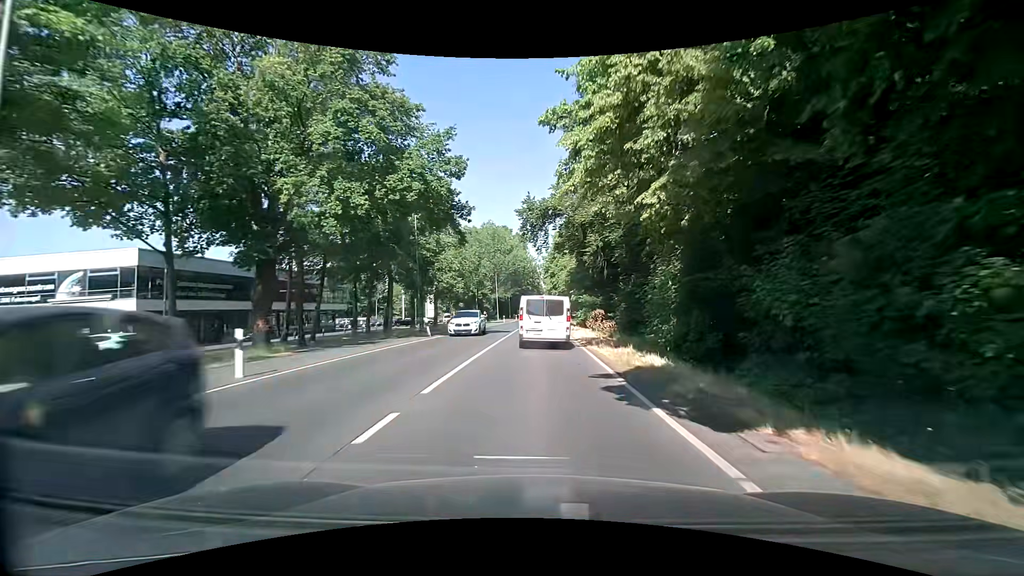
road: secondary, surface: asphalt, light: Day
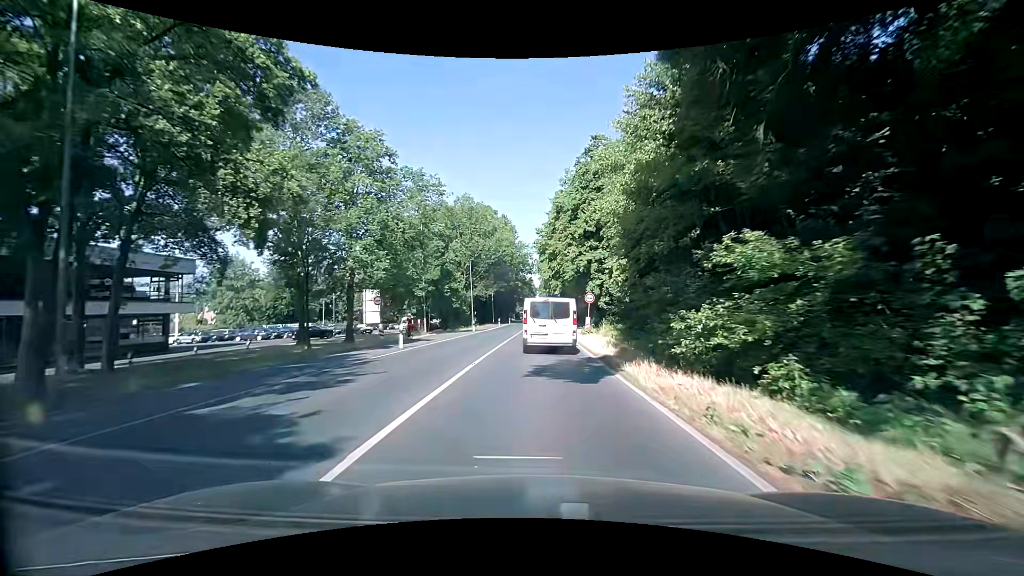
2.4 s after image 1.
(+0.3, +31.5) m; -1°
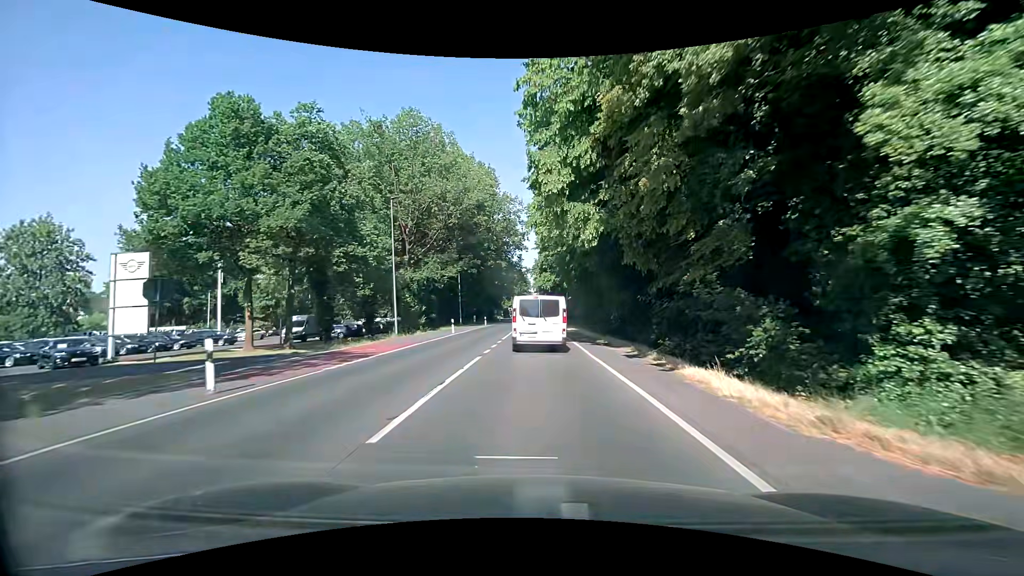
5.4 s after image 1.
(+1.4, +38.5) m; +3°
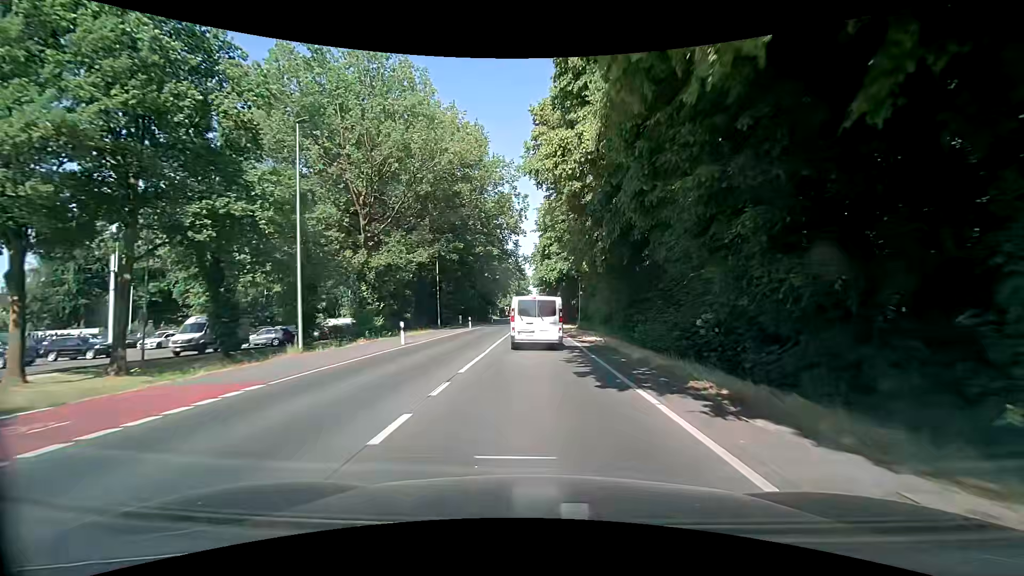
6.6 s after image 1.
(-0.1, +14.8) m; 0°
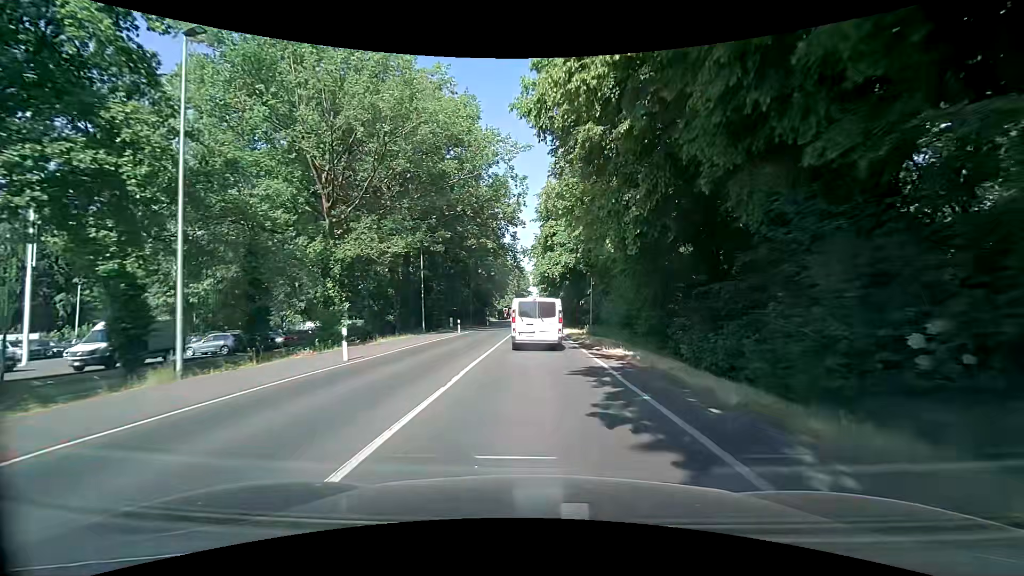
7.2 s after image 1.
(0.0, +7.4) m; 0°
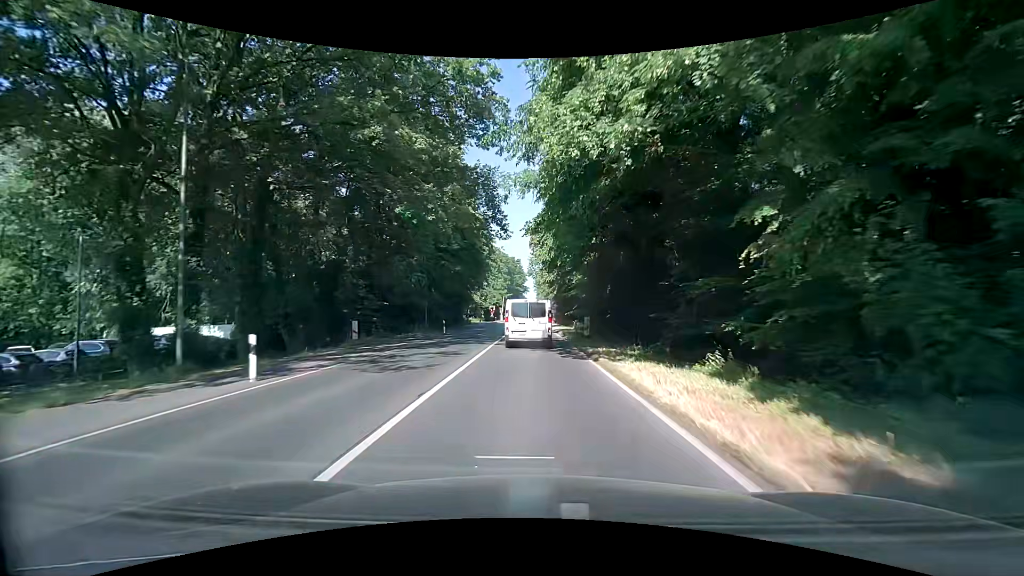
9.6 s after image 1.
(+0.1, +30.4) m; 0°
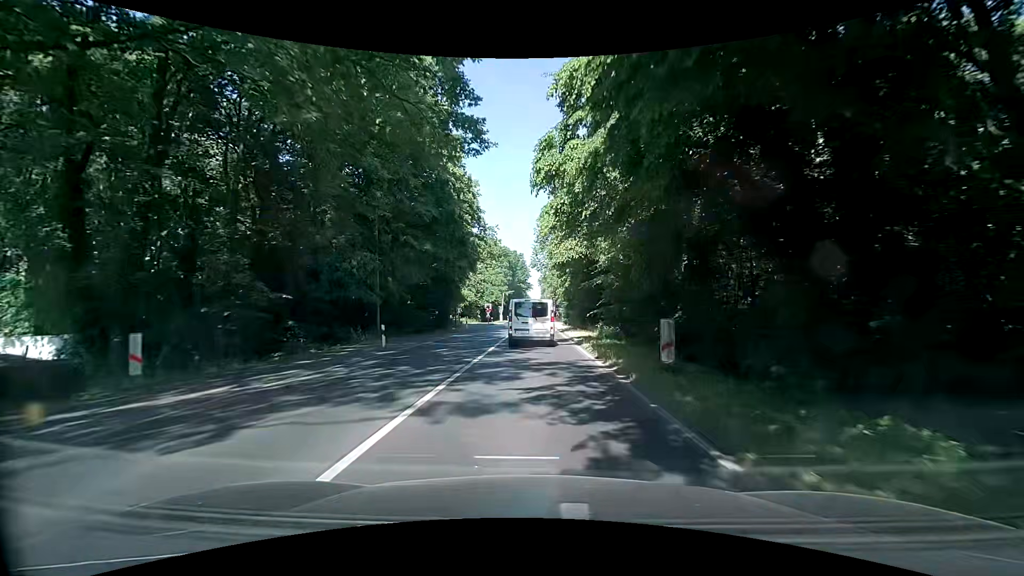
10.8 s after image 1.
(+0.1, +15.6) m; +1°
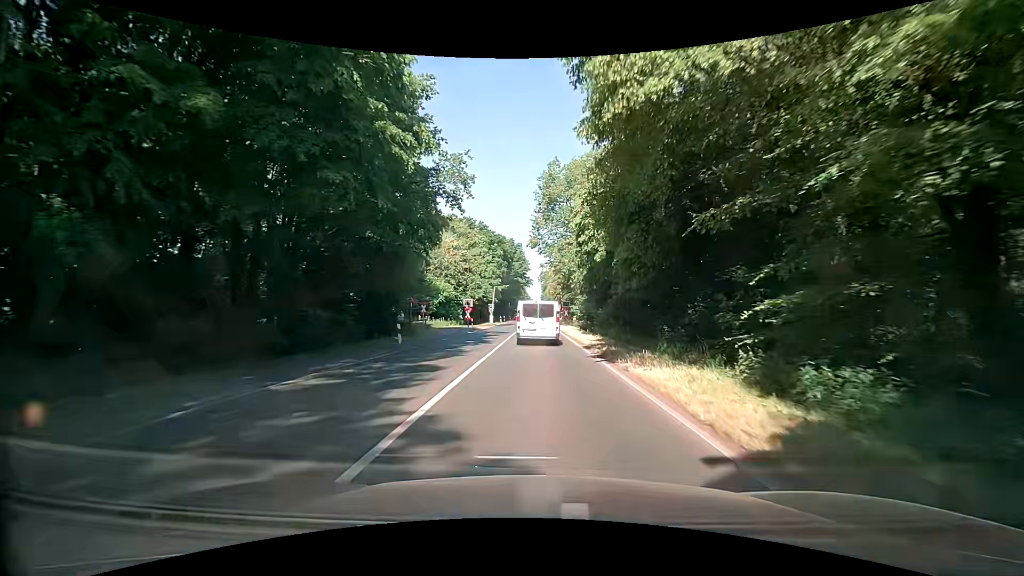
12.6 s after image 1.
(-0.4, +23.1) m; -2°
(0, +10) (0, +20) (+1, +30) (+1, +40) (+1, +50) (+1, +60) (+1, +70) (+1, +80) (+1, +90) (+2, +100) m
